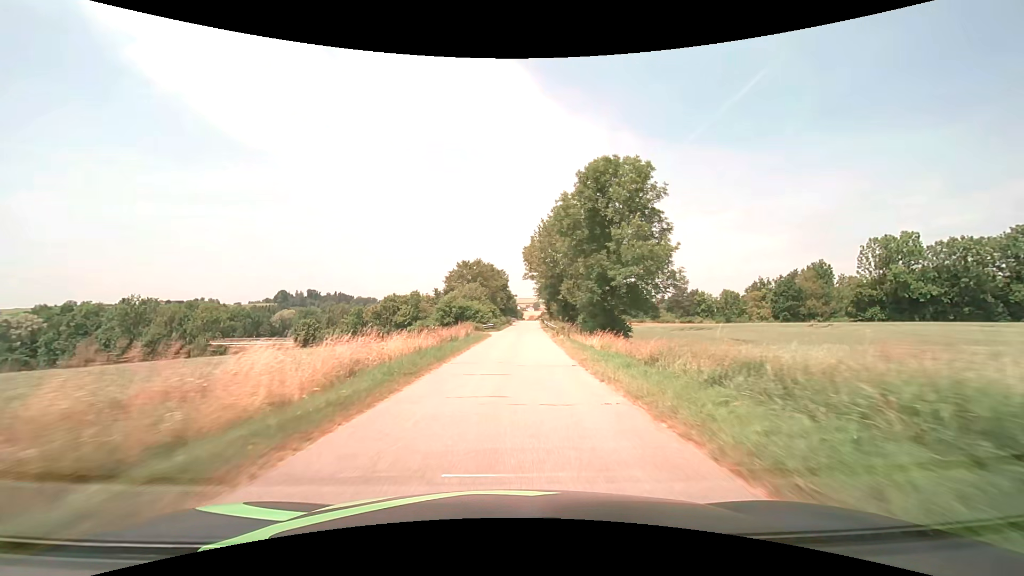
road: unclassified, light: Day
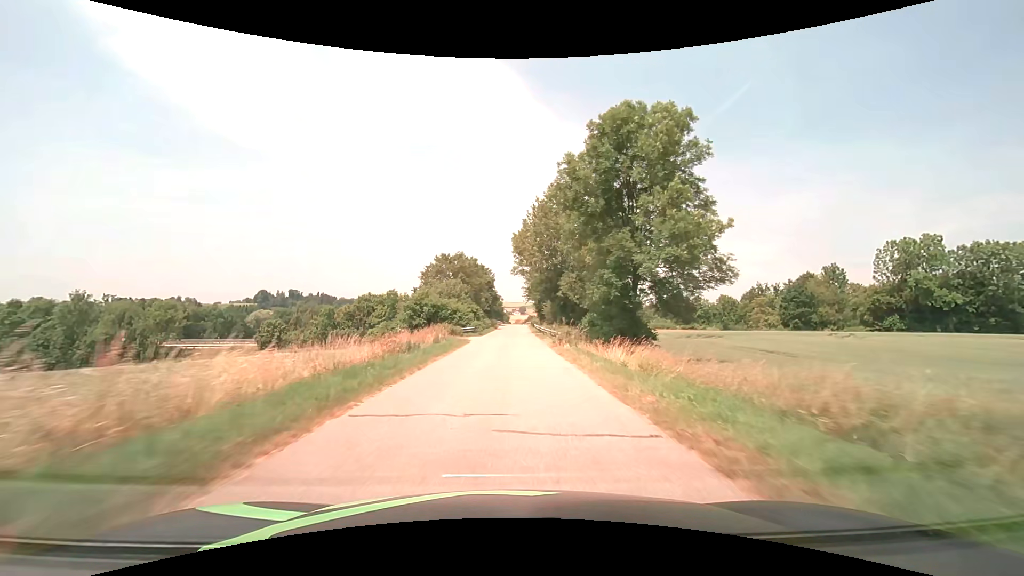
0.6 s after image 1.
(+0.2, +9.8) m; +2°
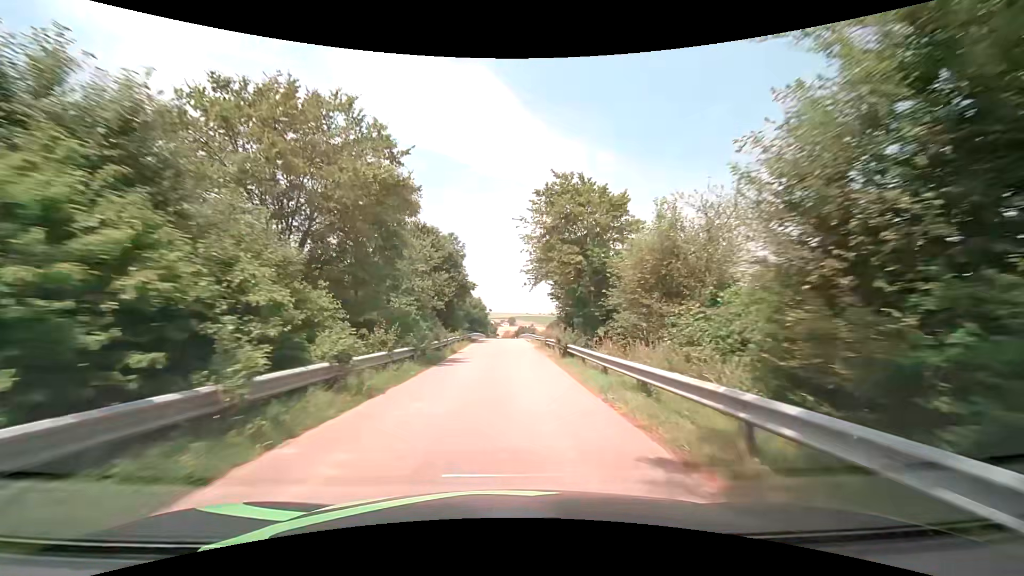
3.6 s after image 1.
(+0.9, +49.2) m; +1°
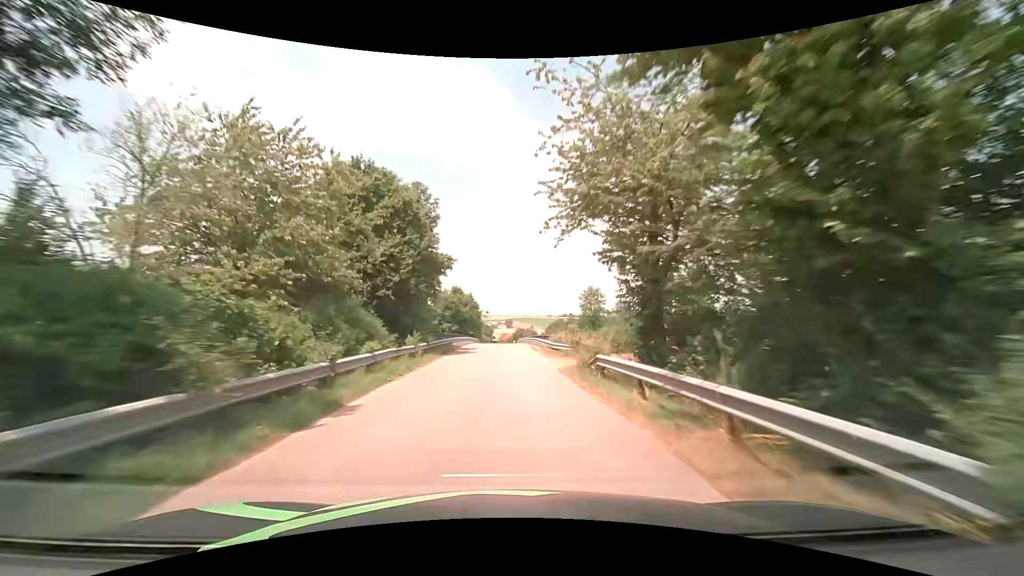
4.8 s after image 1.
(+0.1, +19.6) m; 0°
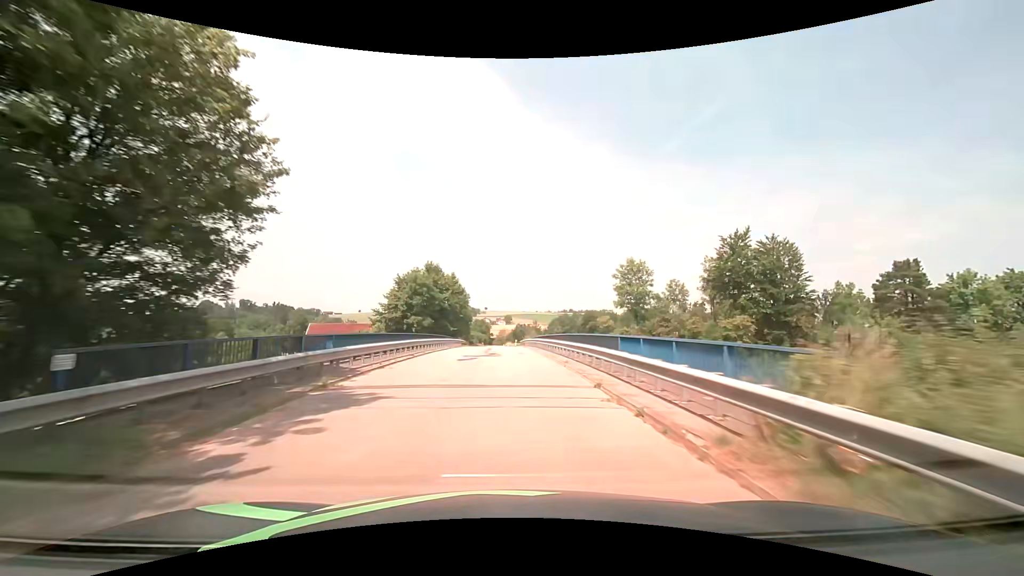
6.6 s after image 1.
(+0.3, +29.5) m; 0°
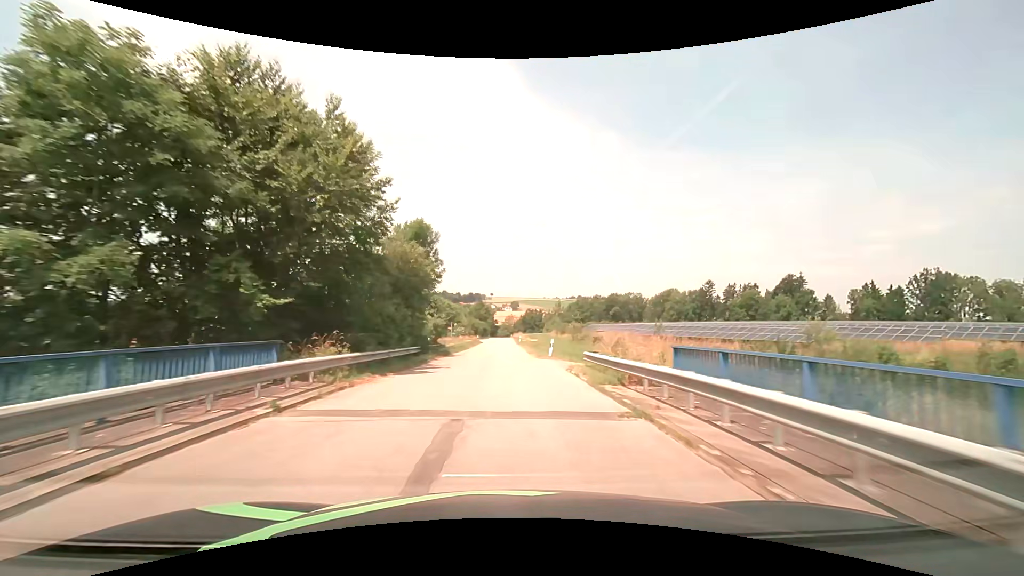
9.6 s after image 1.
(-0.7, +49.6) m; -1°
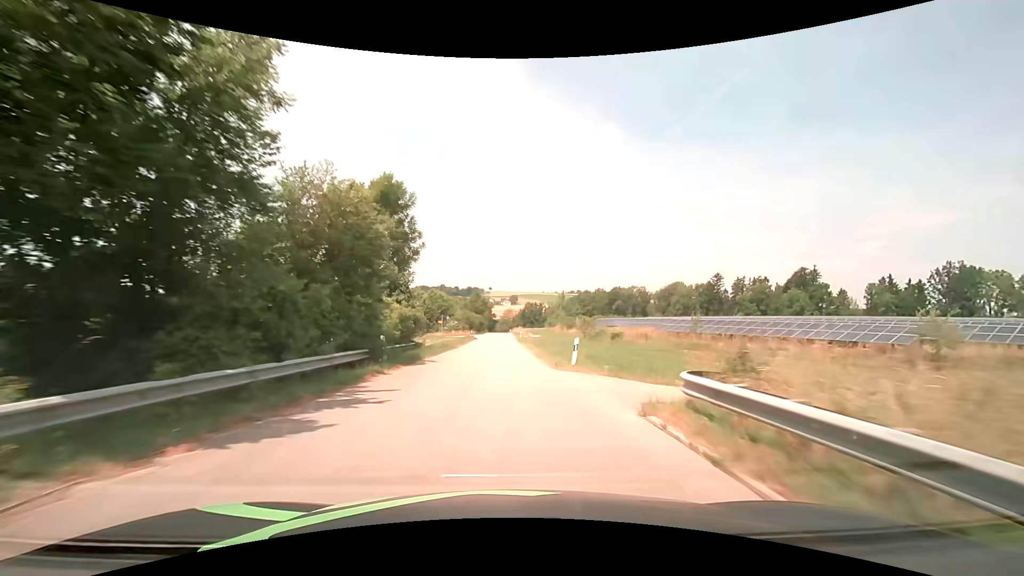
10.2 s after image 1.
(0.0, +10.0) m; 0°
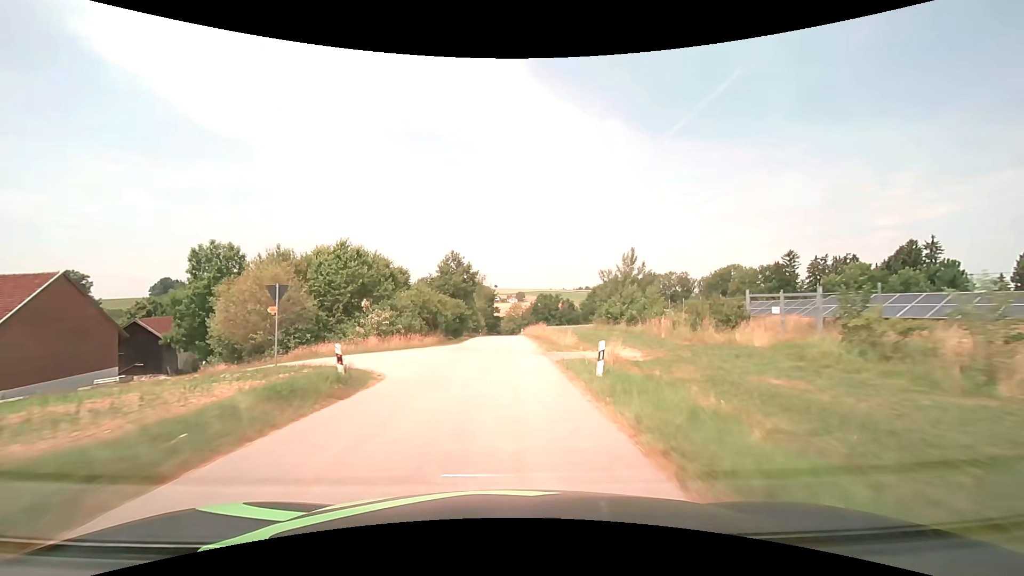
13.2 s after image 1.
(-0.1, +50.4) m; -1°
(0, +10) (0, +20) (0, +30) (0, +40) (0, +50) (0, +60) (0, +70) (0, +80) (0, +90) (0, +100) m
